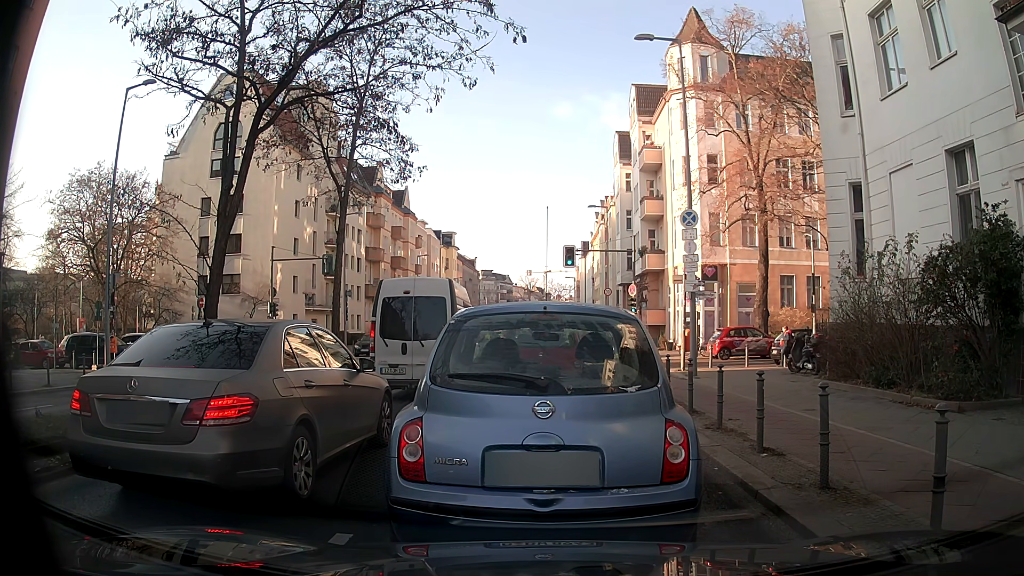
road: secondary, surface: asphalt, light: Day
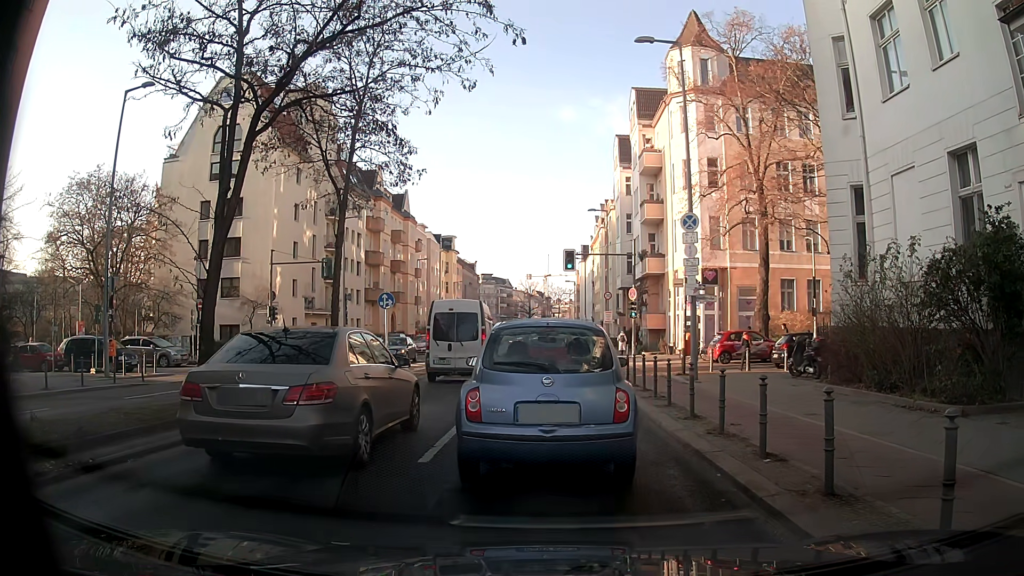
(0.0, +0.1) m; 0°
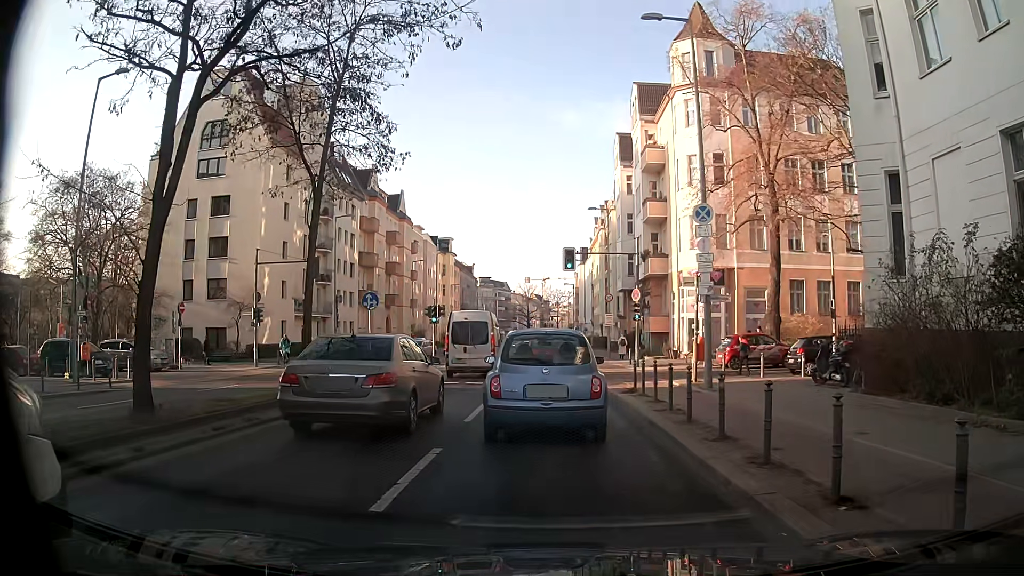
(+0.1, +2.1) m; +2°
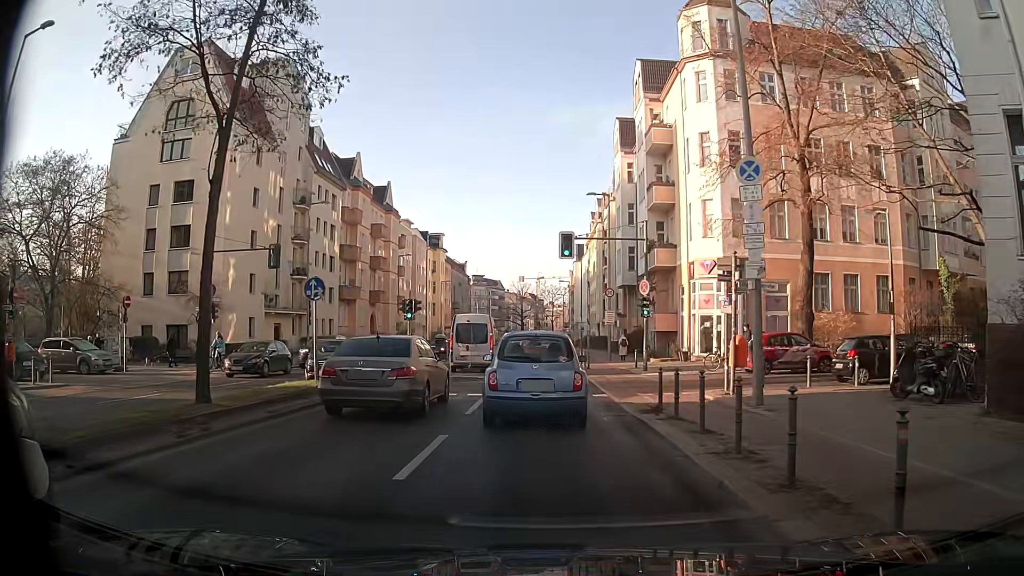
(0.0, +5.1) m; 0°
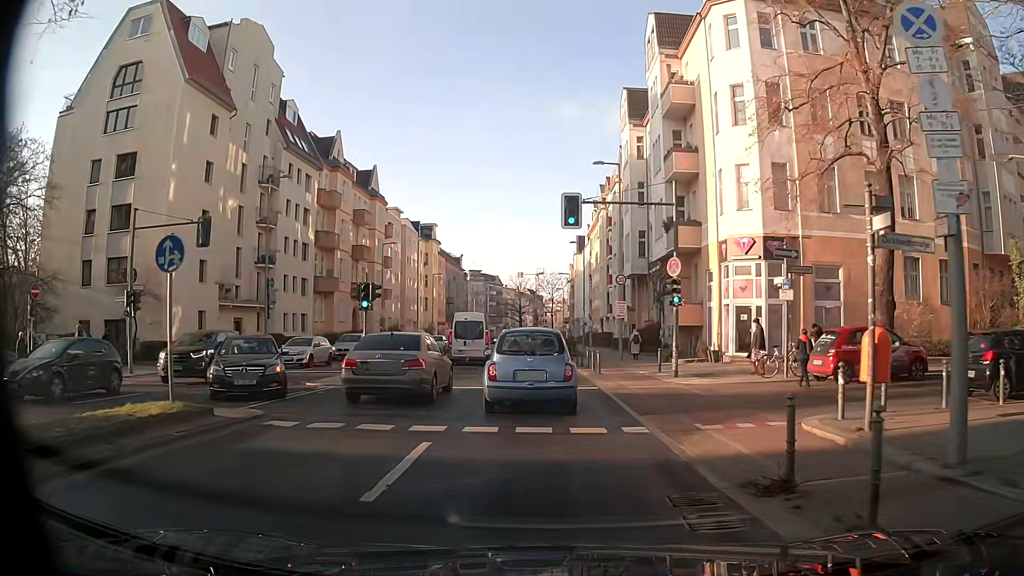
(+0.1, +7.2) m; +1°
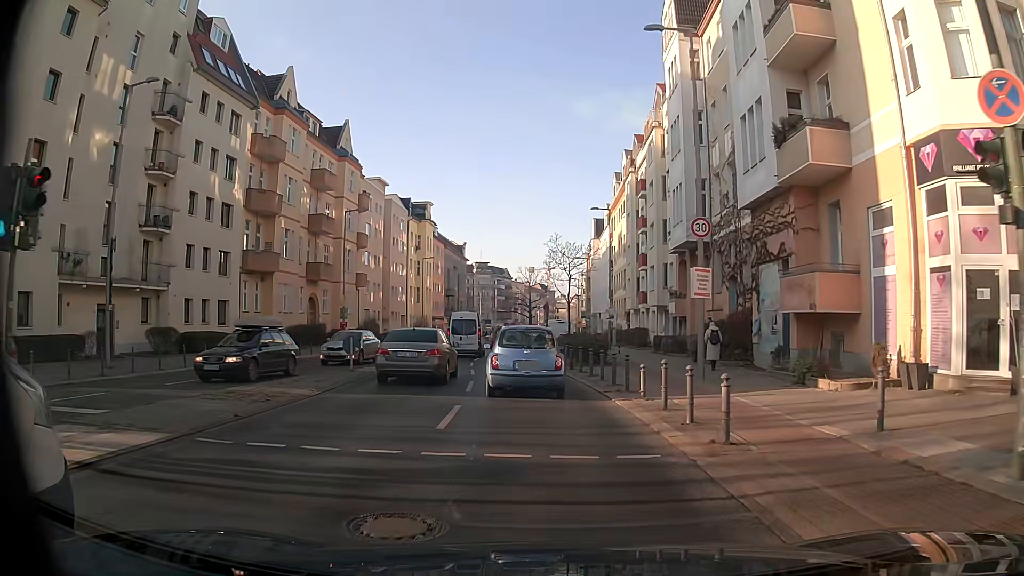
(-0.1, +16.7) m; -1°
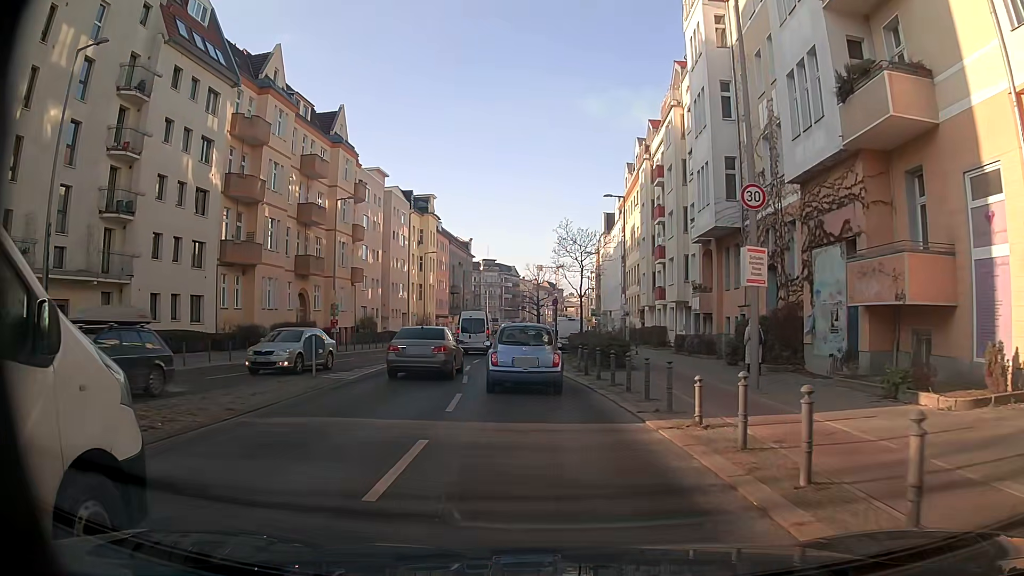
(+0.1, +4.3) m; +1°
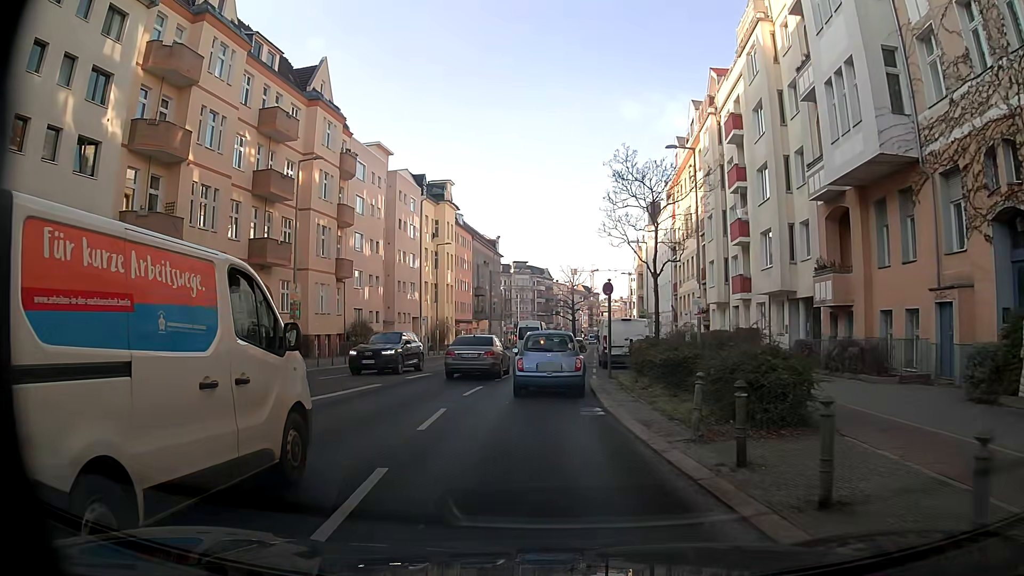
(-0.5, +13.5) m; -3°
(0, +10) (0, +20) (0, +30) (0, +40) (+1, +50) (+1, +60) (+1, +70) (+2, +80) (+2, +90) (+3, +100) m
